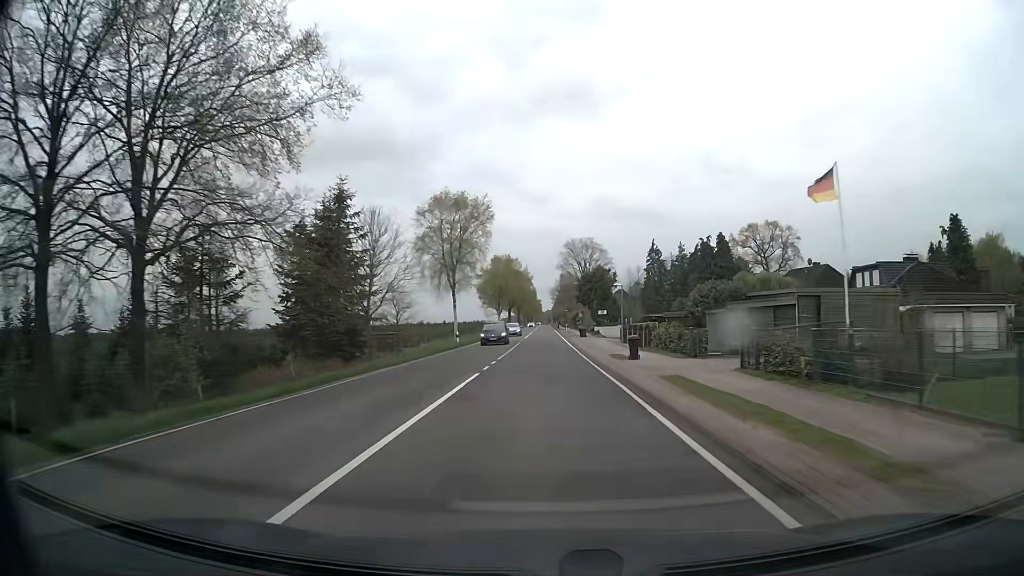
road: secondary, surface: asphalt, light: Day
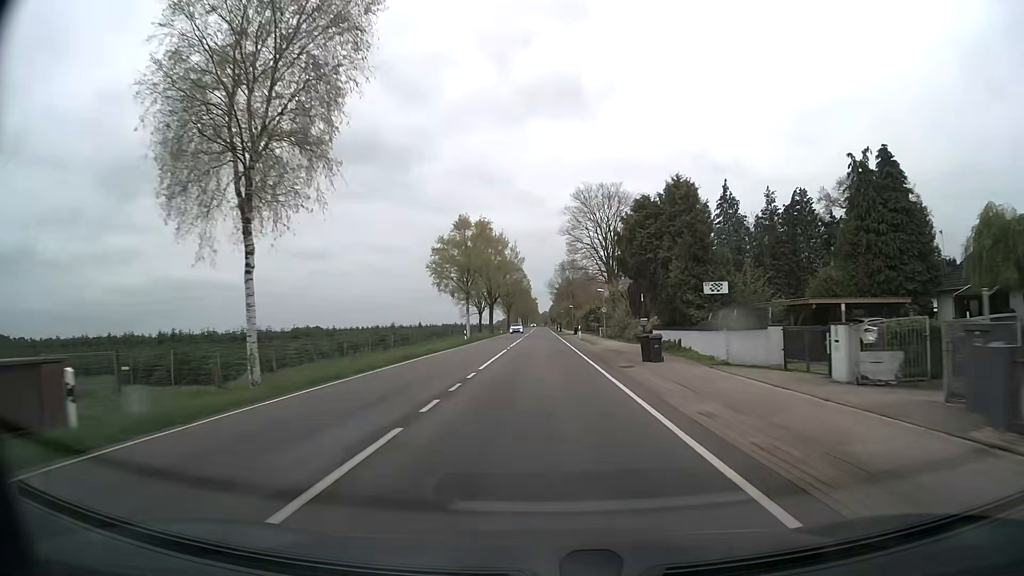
(+0.2, +43.1) m; 0°
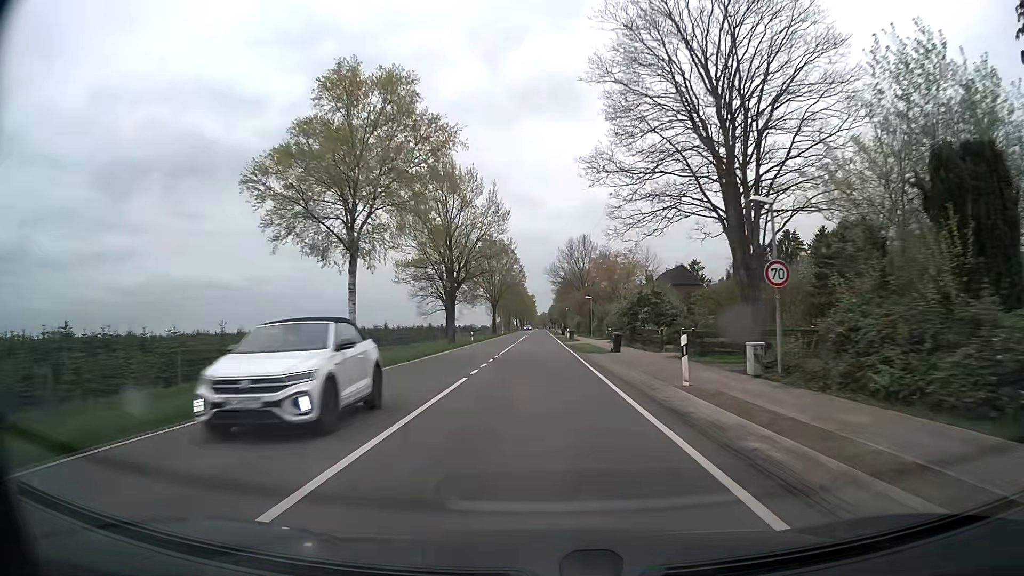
(0.0, +42.9) m; 0°
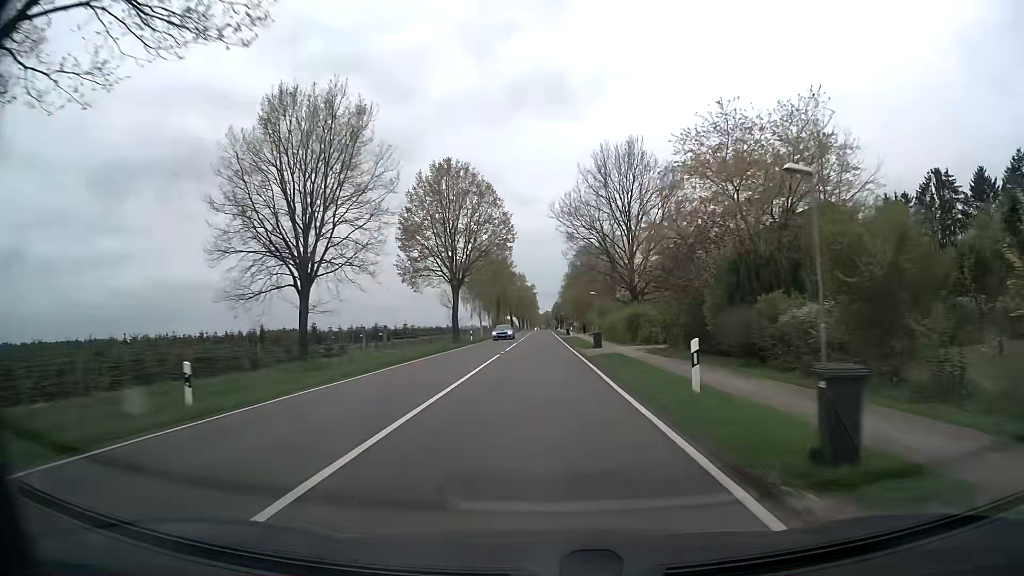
(-0.2, +53.7) m; 0°
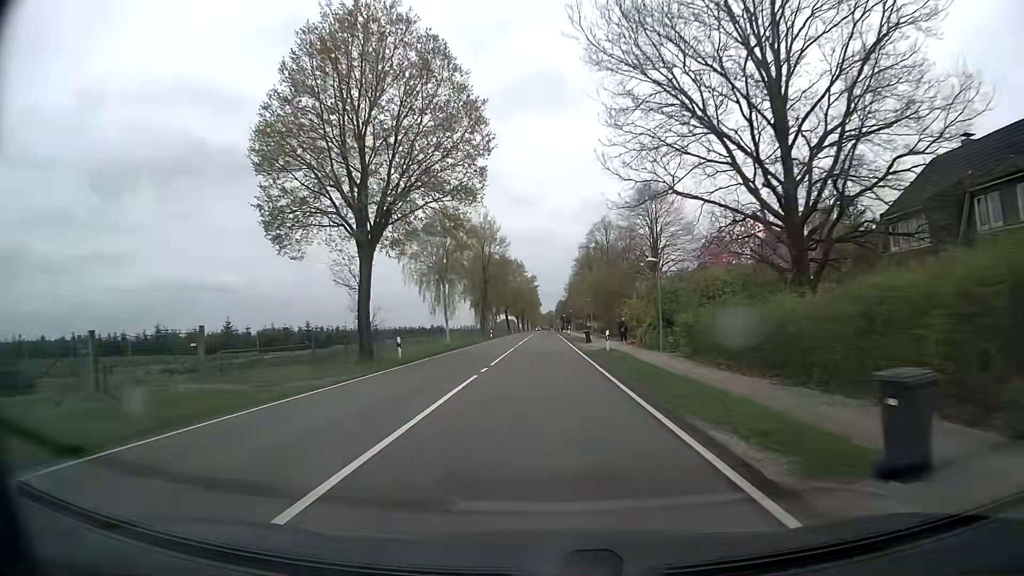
(-0.1, +32.2) m; 0°
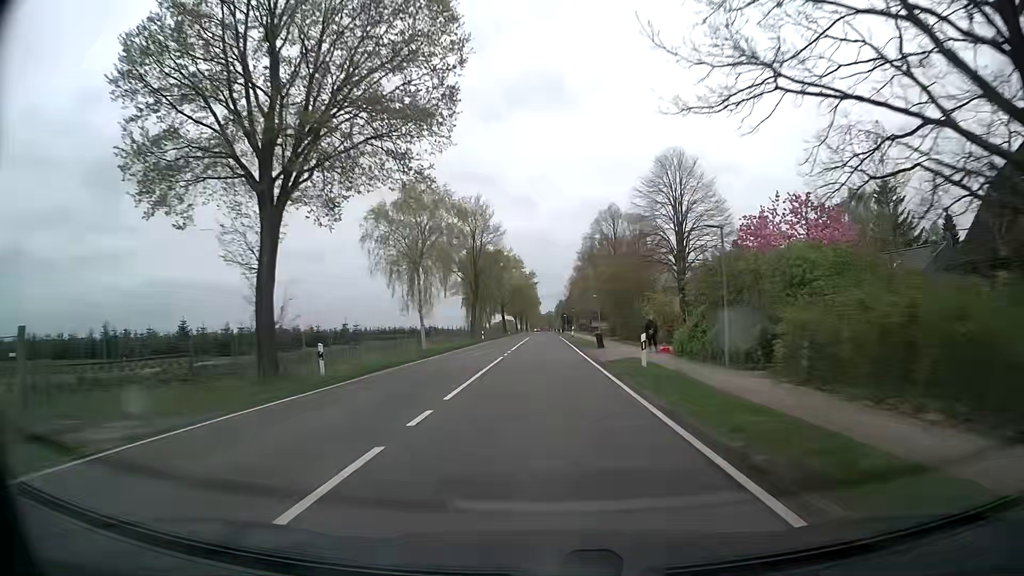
(0.0, +10.7) m; 0°
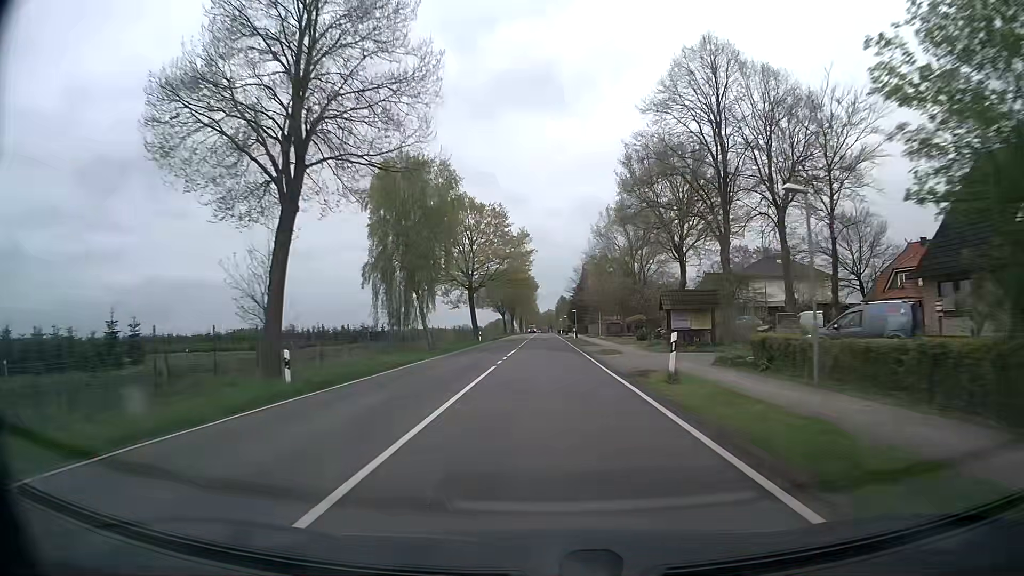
(0.0, +53.6) m; 0°
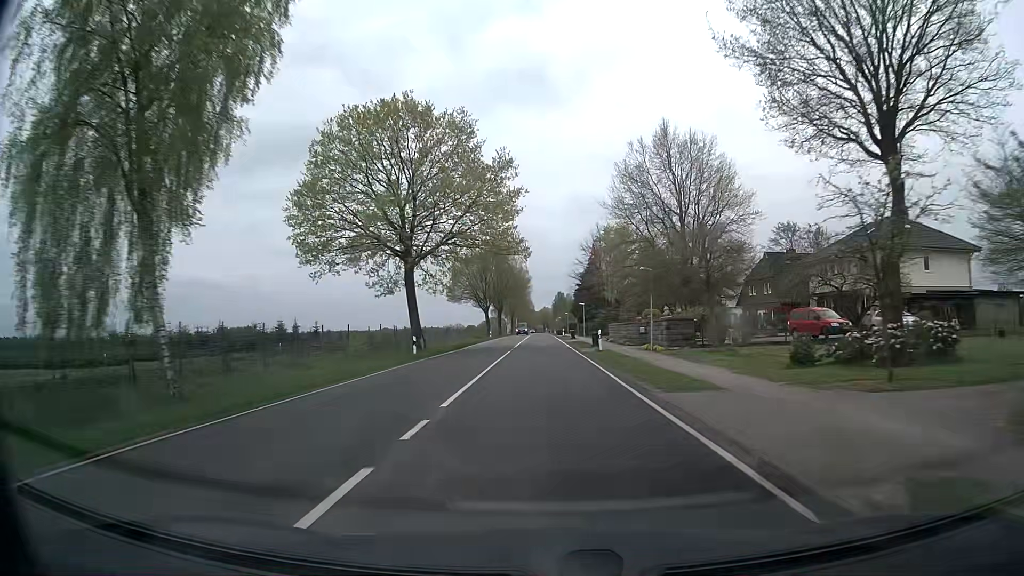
(+0.1, +32.2) m; 0°
(0, +10) (0, +20) (0, +30) (0, +40) (0, +50) (0, +60) (0, +70) (0, +80) (0, +90) (0, +100) m
